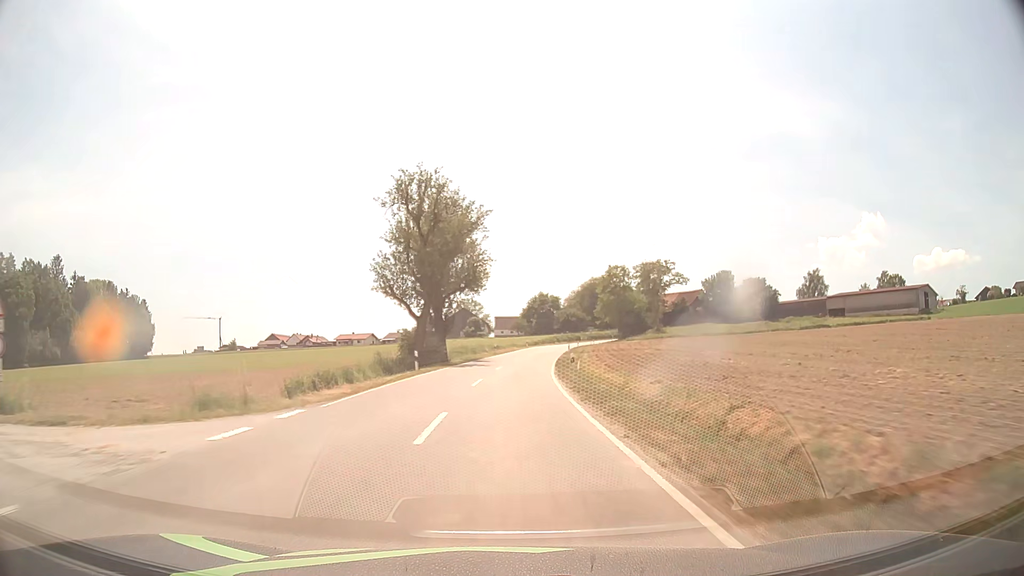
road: tertiary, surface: asphalt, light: Day
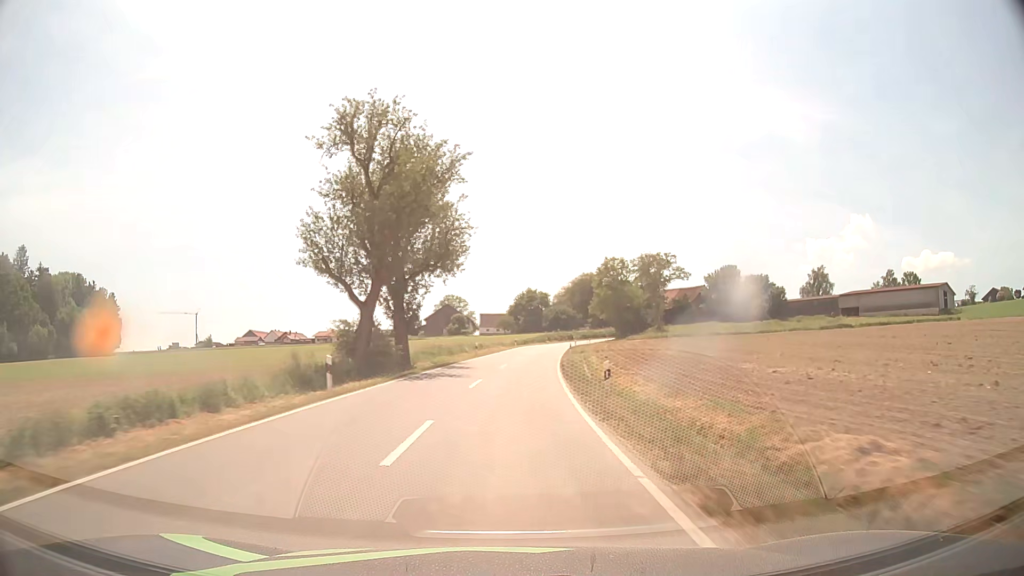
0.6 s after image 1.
(+0.1, +13.4) m; +1°
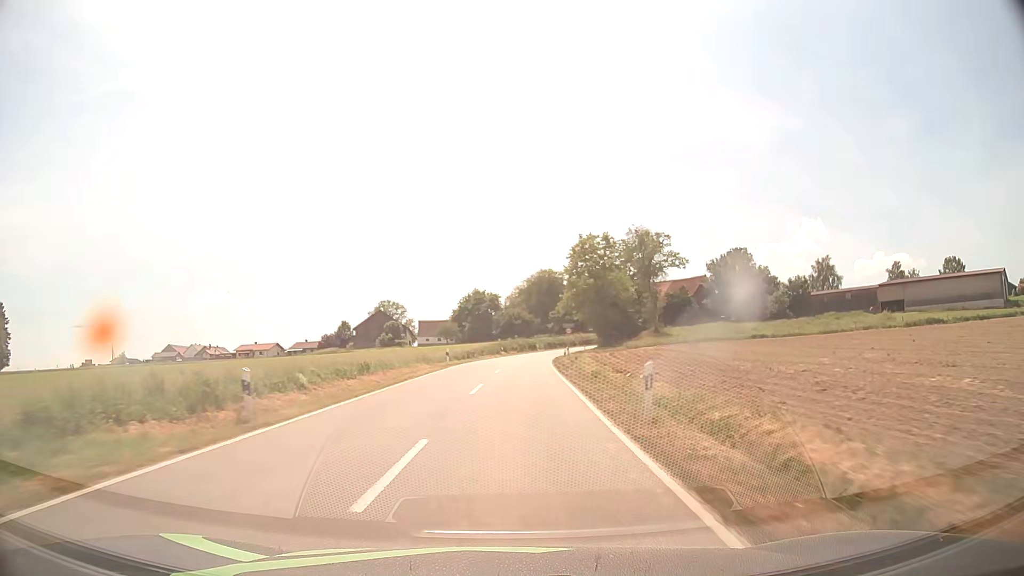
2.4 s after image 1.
(+1.6, +38.0) m; +5°
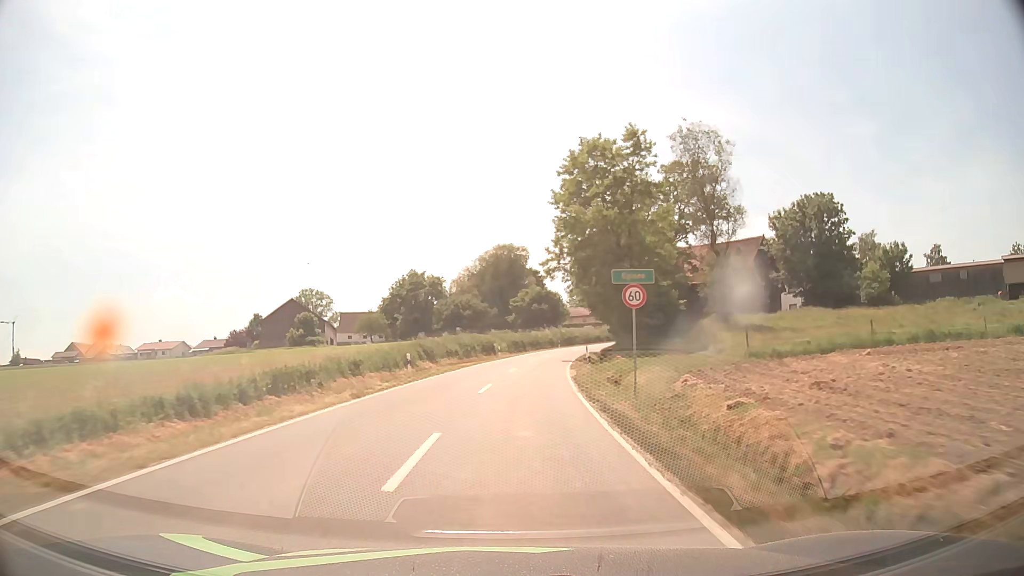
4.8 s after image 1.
(+1.5, +46.9) m; +4°
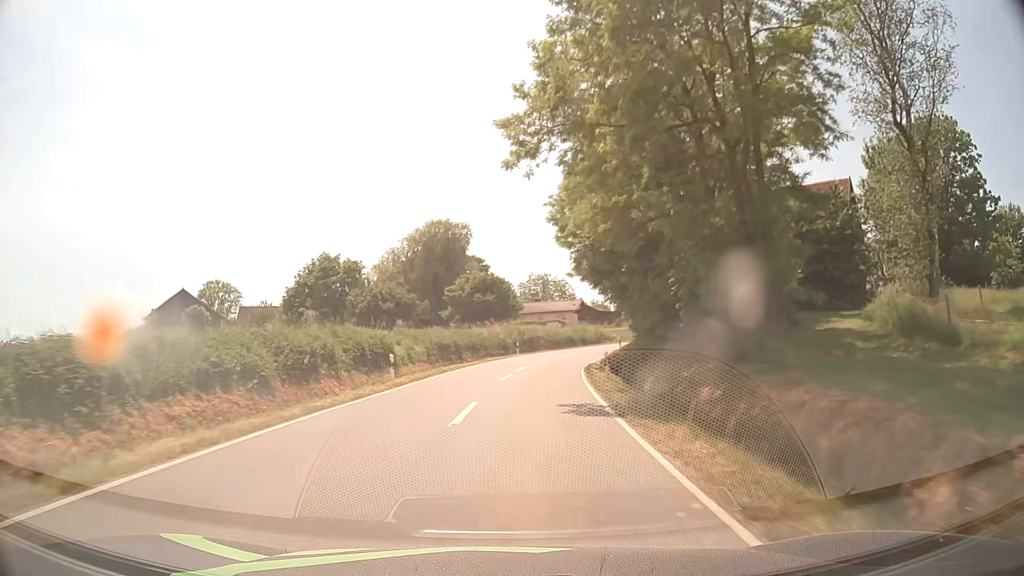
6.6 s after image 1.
(+1.2, +31.8) m; +5°
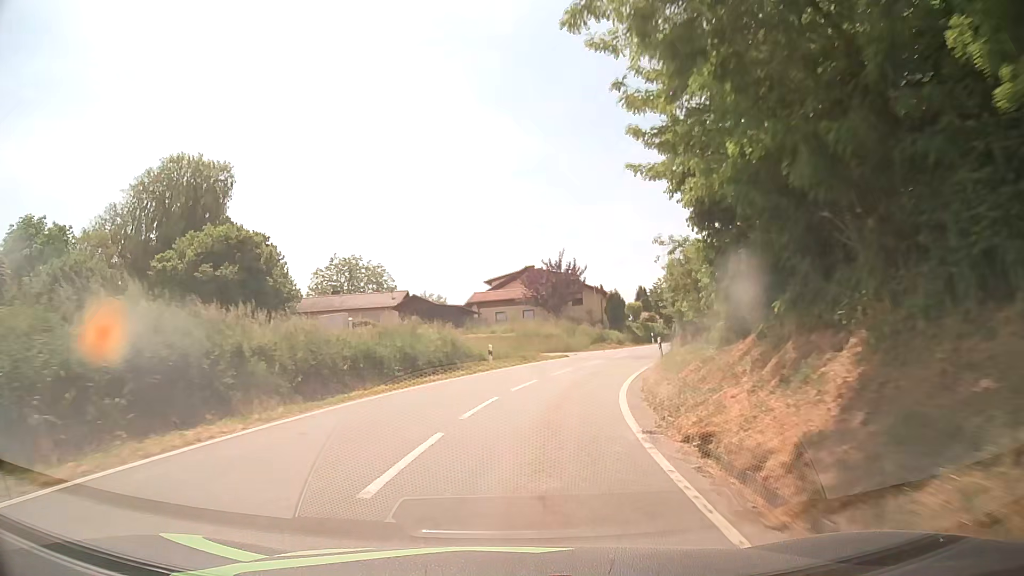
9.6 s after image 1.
(+4.7, +45.8) m; +15°
(0, +10) (+2, +20) (+4, +30) (+8, +39) (+12, +48) (+17, +57) (+22, +65) (+27, +74) (+33, +82) (+39, +90) m
